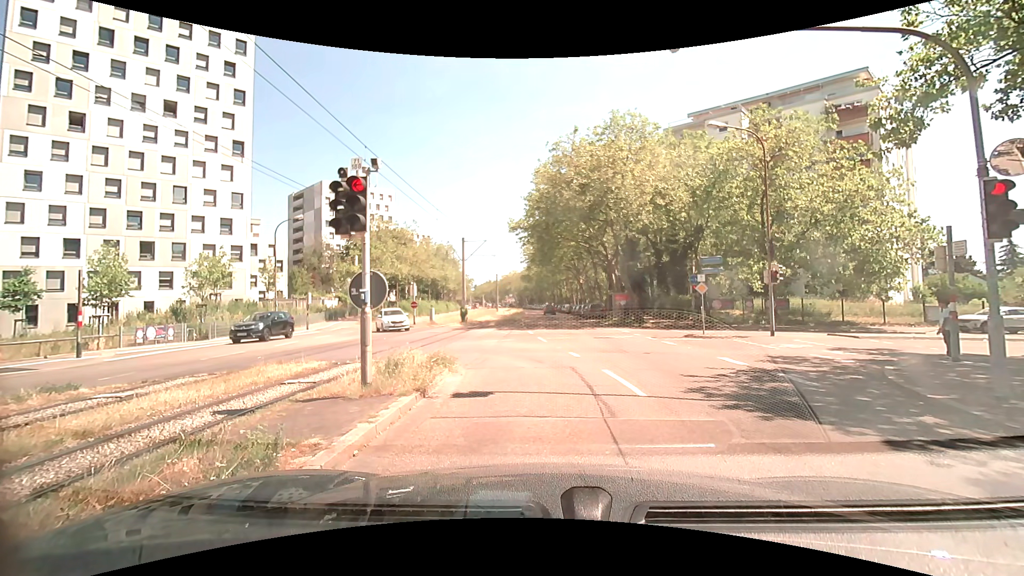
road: tertiary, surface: asphalt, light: Day
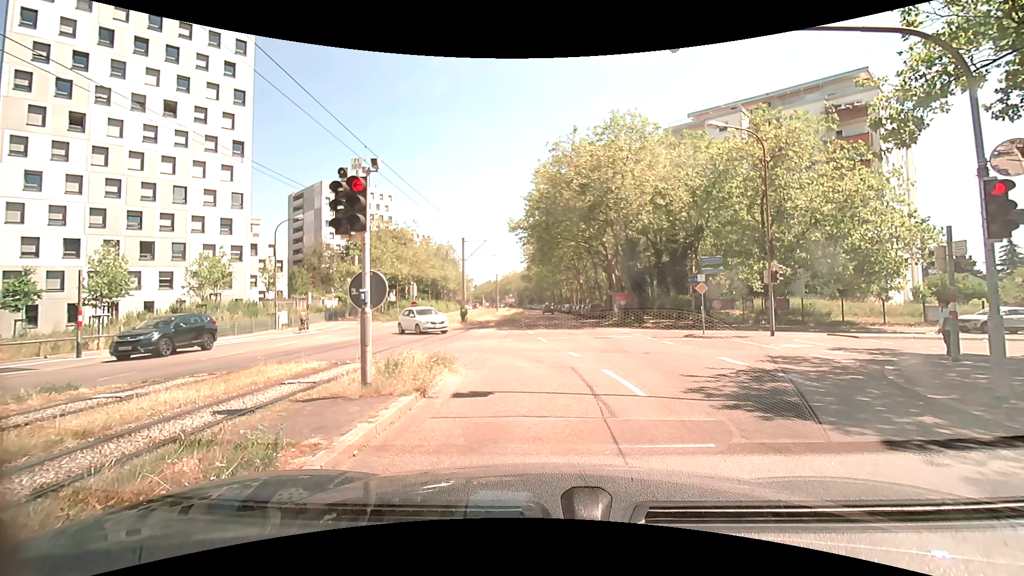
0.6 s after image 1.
(0.0, 0.0) m; 0°
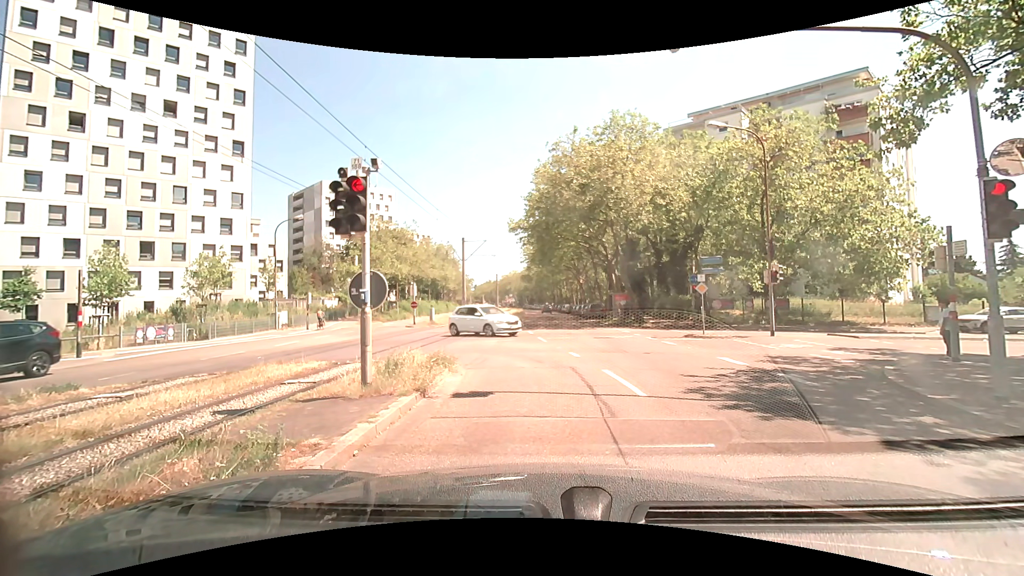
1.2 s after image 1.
(0.0, 0.0) m; 0°
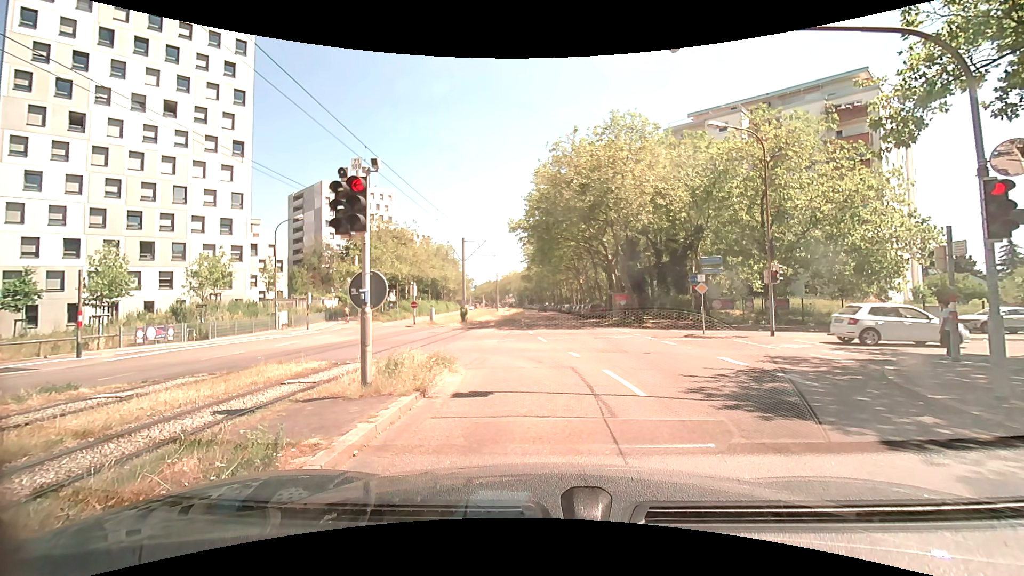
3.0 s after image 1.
(0.0, 0.0) m; 0°
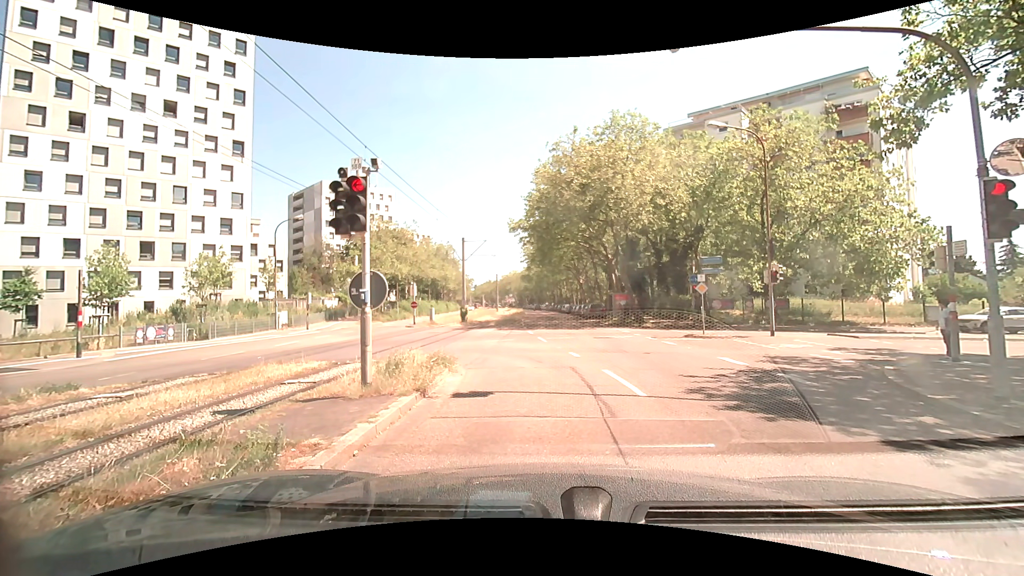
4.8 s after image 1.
(0.0, 0.0) m; 0°
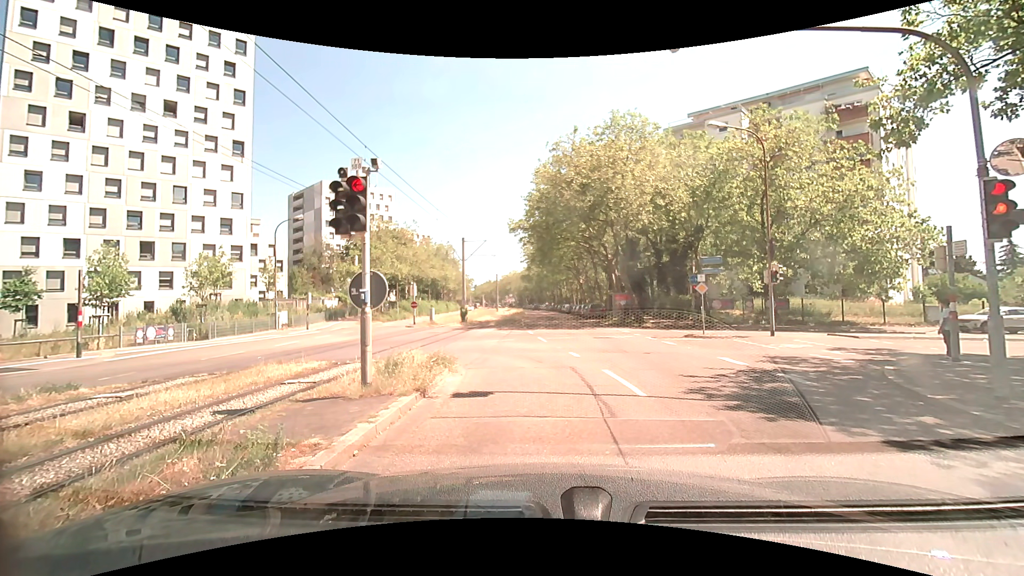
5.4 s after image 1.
(0.0, 0.0) m; 0°
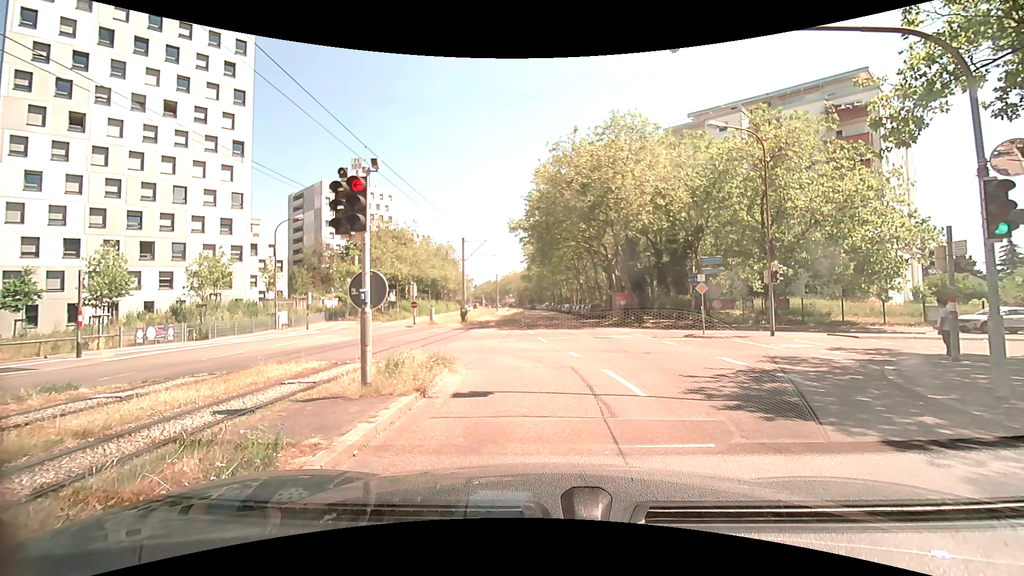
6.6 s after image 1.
(0.0, 0.0) m; 0°
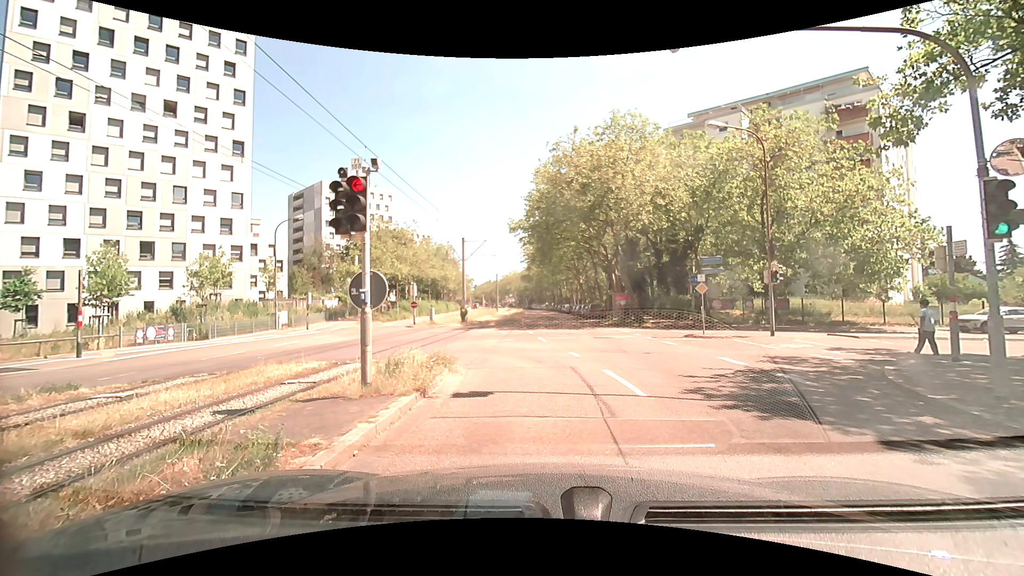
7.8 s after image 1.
(0.0, 0.0) m; 0°
